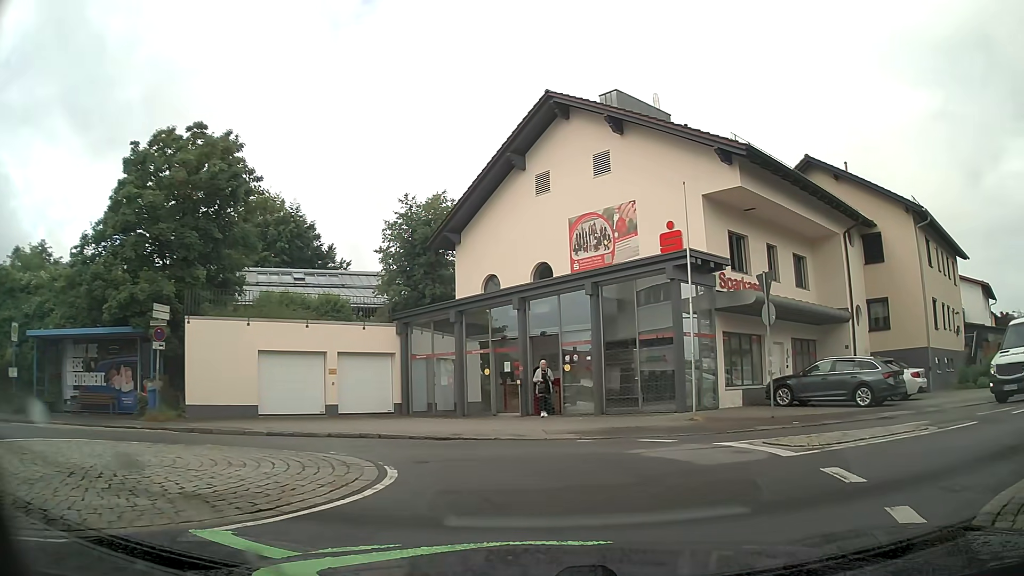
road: unclassified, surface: asphalt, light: Day
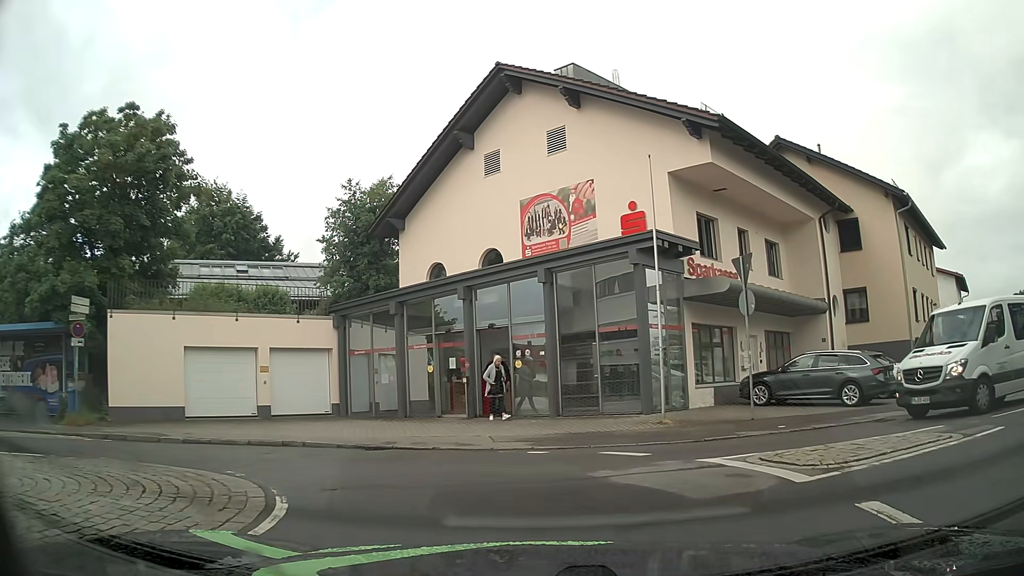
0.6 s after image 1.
(+0.1, +2.1) m; +3°
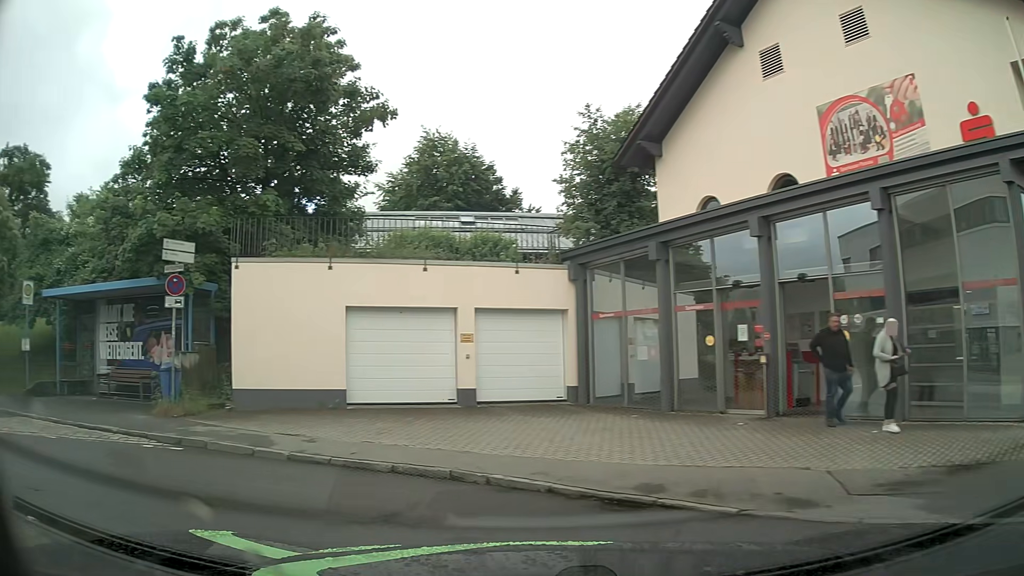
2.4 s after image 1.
(-0.7, +6.4) m; -22°
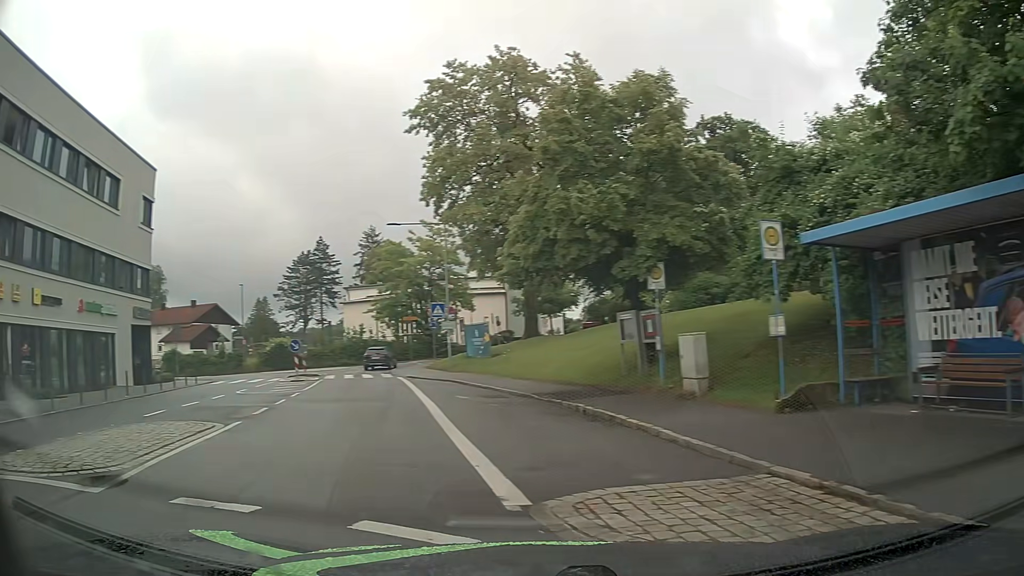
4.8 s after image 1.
(-4.1, +7.0) m; -66°
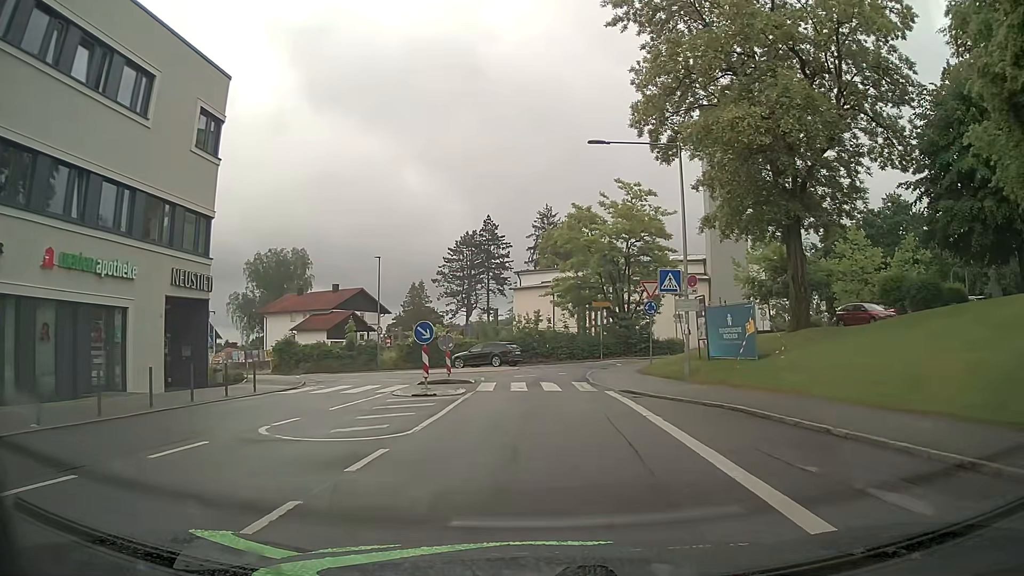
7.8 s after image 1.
(-3.5, +14.2) m; -15°
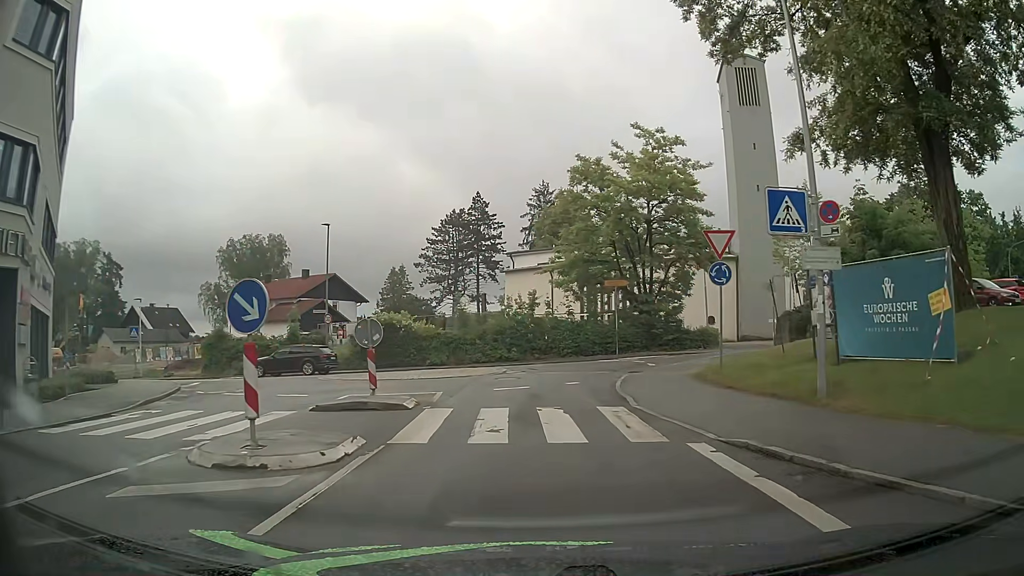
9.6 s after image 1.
(+0.3, +11.2) m; +1°
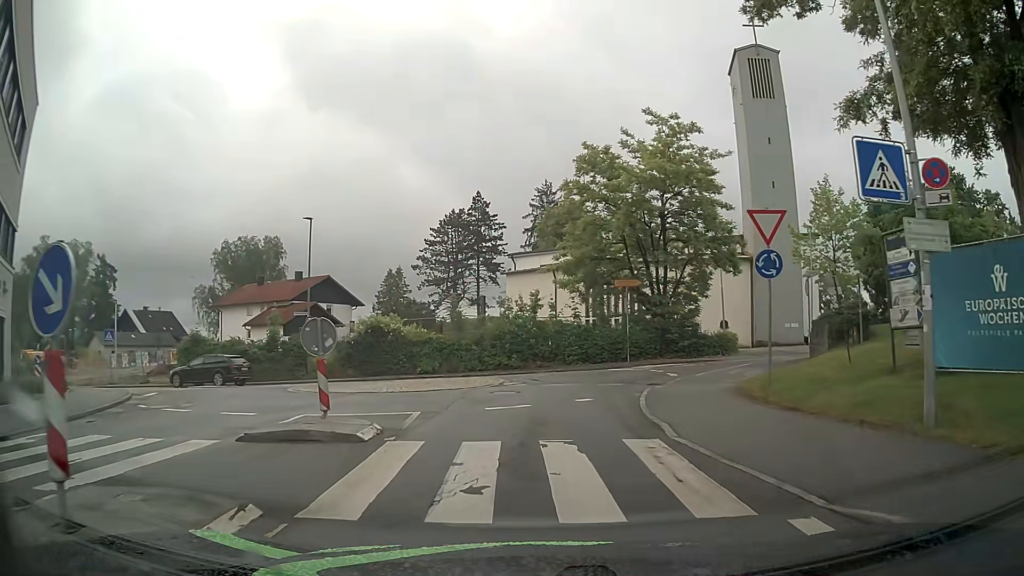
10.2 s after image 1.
(0.0, +3.4) m; -1°
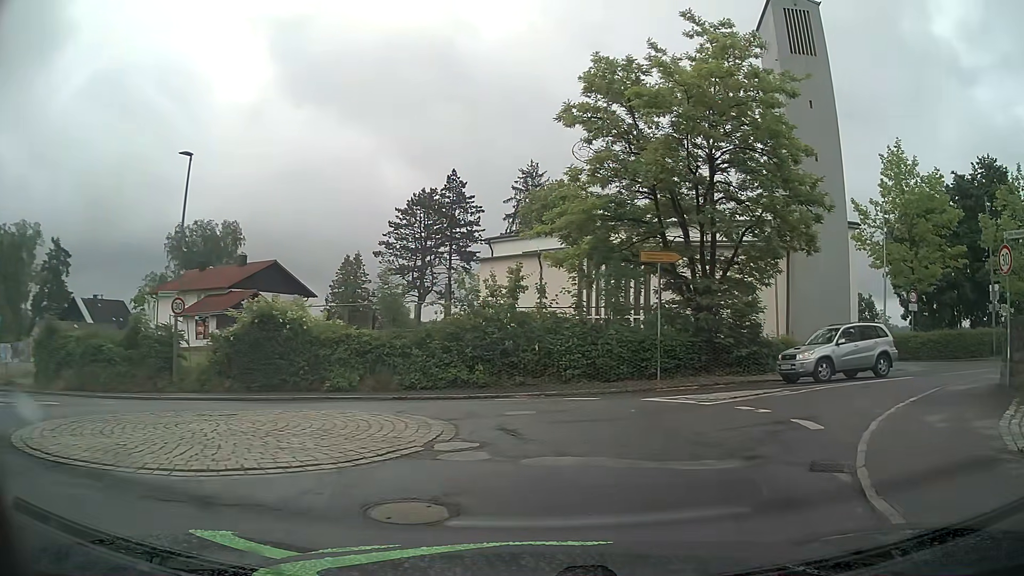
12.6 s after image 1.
(0.0, +11.7) m; +1°
(+1, +10) (-5, +17) (-15, +19) (-24, +21) (-34, +25) (-43, +28) (-52, +33) (-60, +39) (-68, +46) (-75, +52) m
